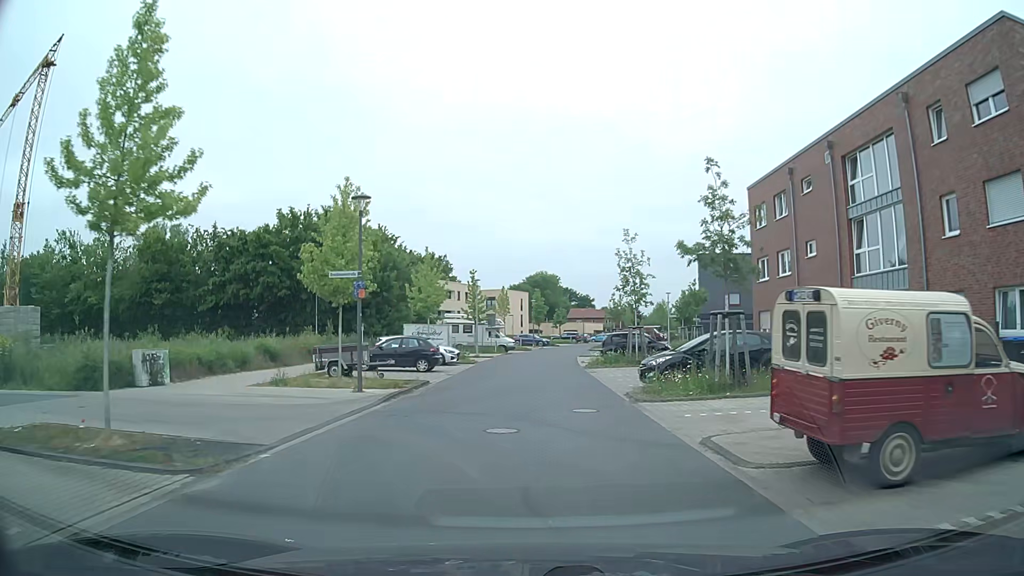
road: residential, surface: asphalt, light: Day
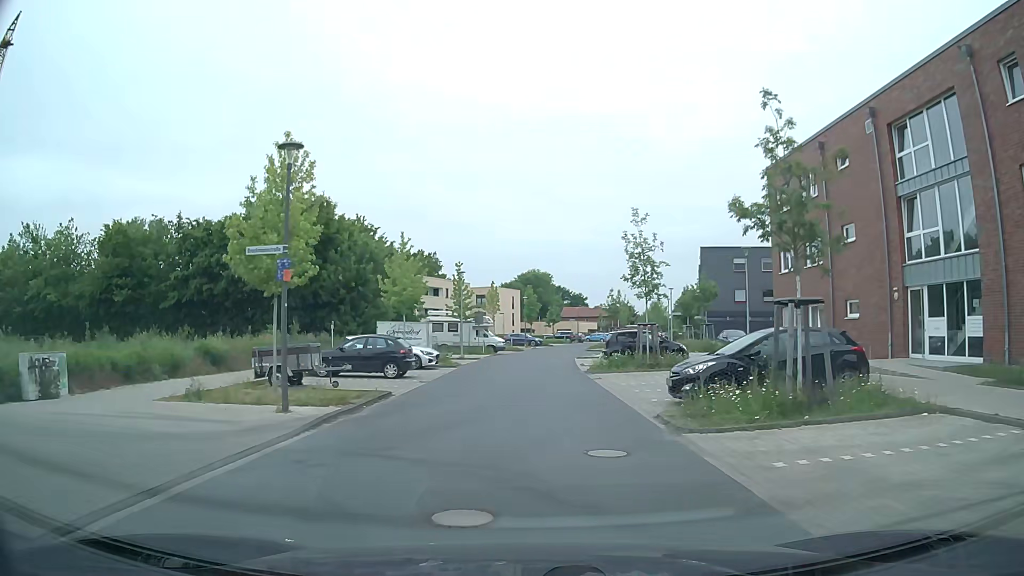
(0.0, +4.9) m; 0°
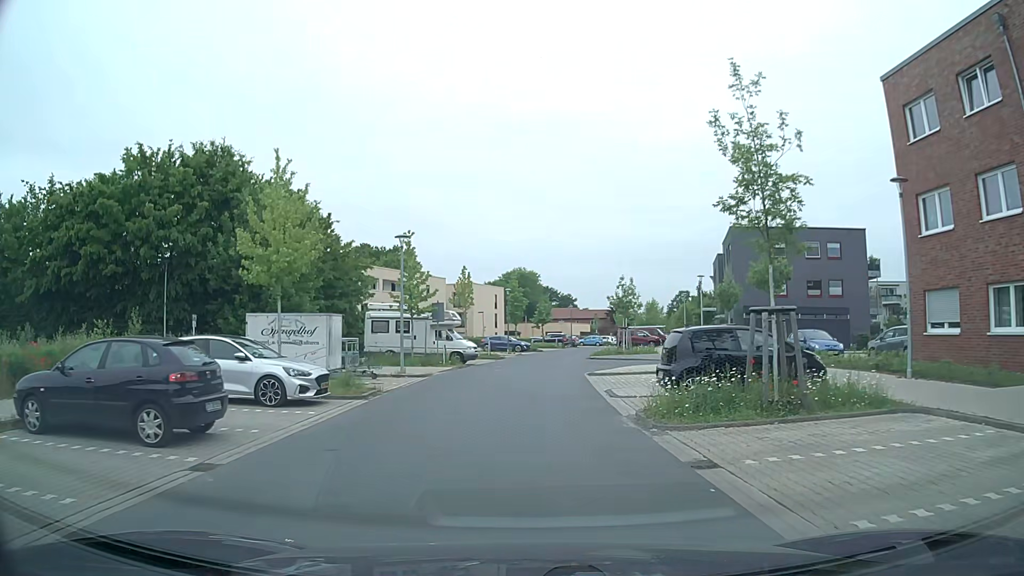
(+0.1, +14.9) m; +1°
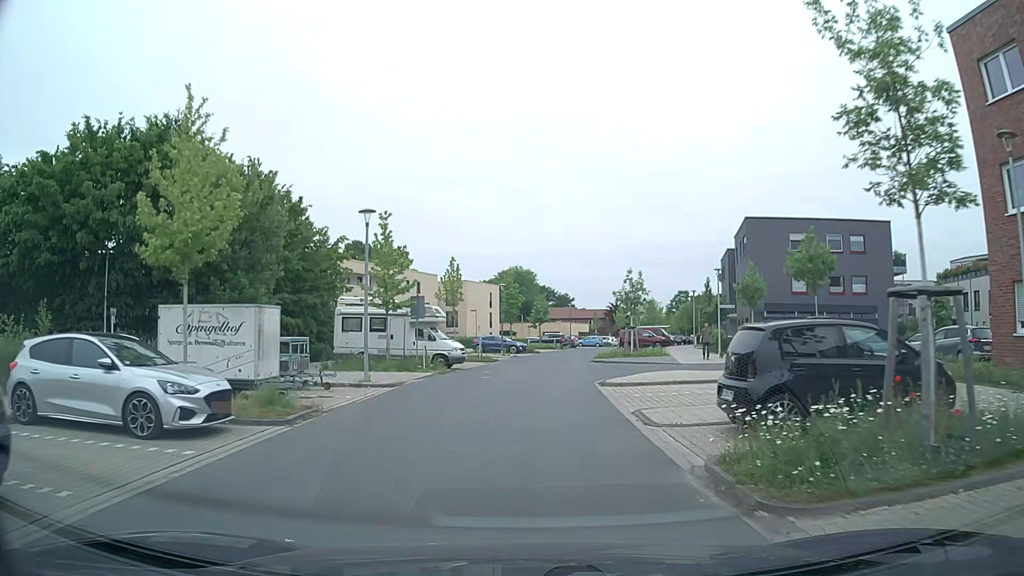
(0.0, +4.9) m; 0°
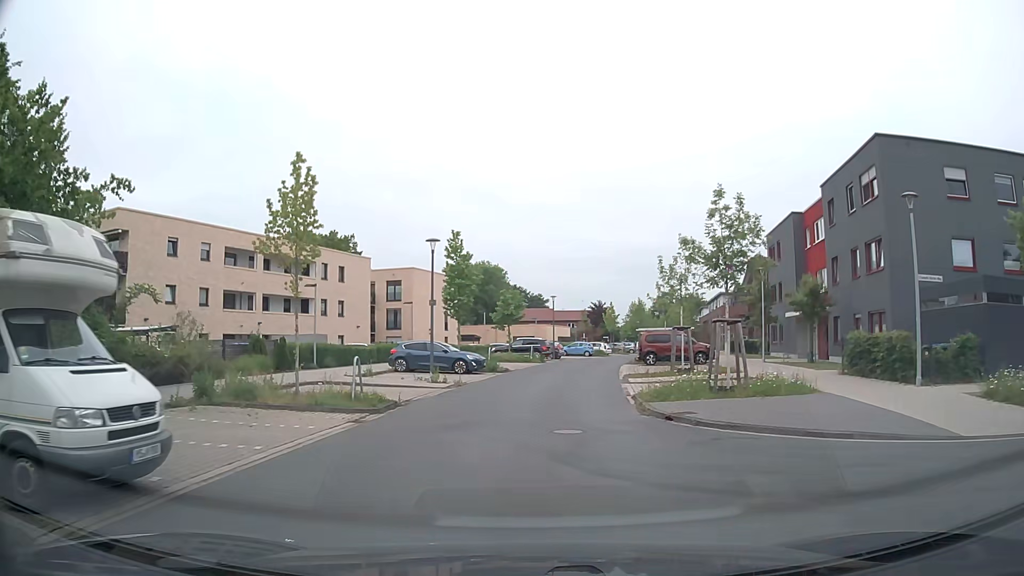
(+0.6, +23.9) m; +3°
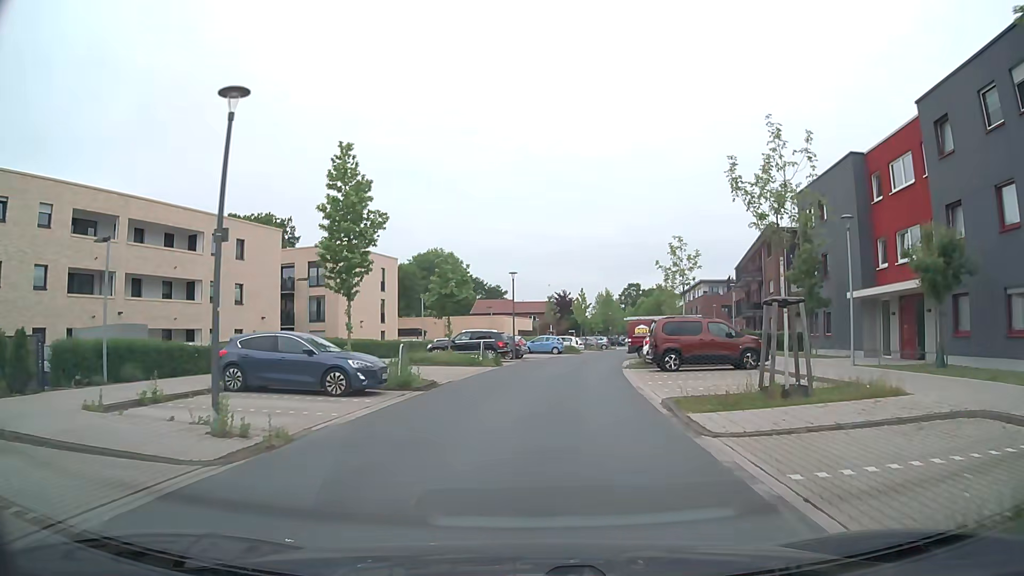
(+0.4, +14.5) m; +4°
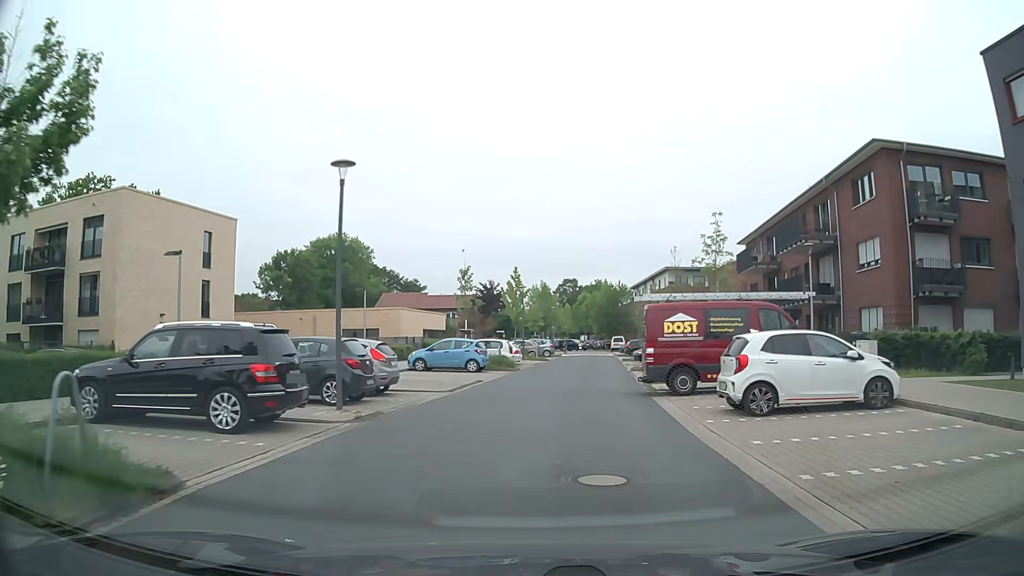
(+0.9, +25.5) m; +5°
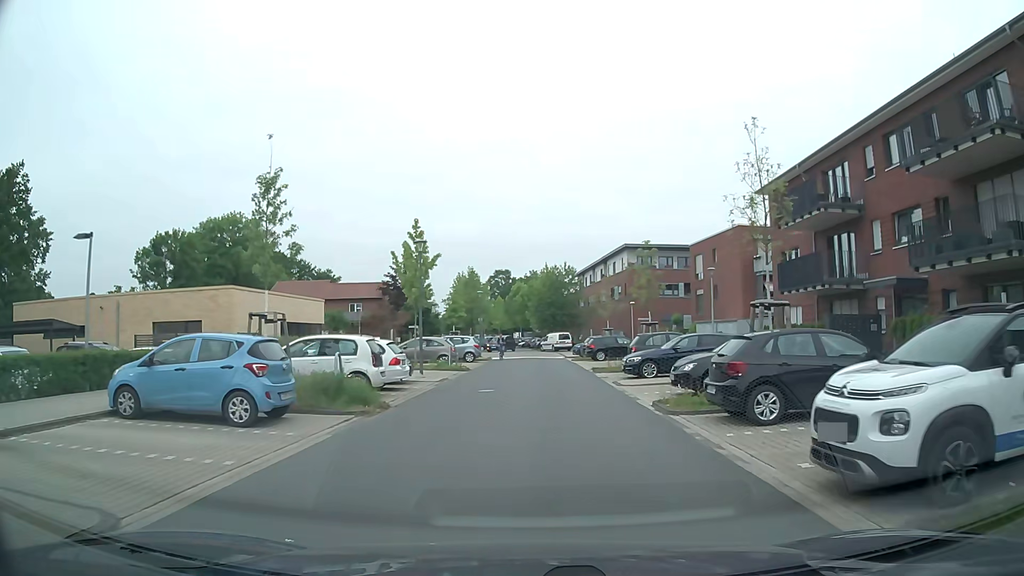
(+0.9, +19.6) m; +6°
(0, +10) (+1, +20) (+1, +30) (+1, +40) (+1, +50) (+1, +60) (0, +70) (-1, +80) (-2, +90) (-3, +100) m
